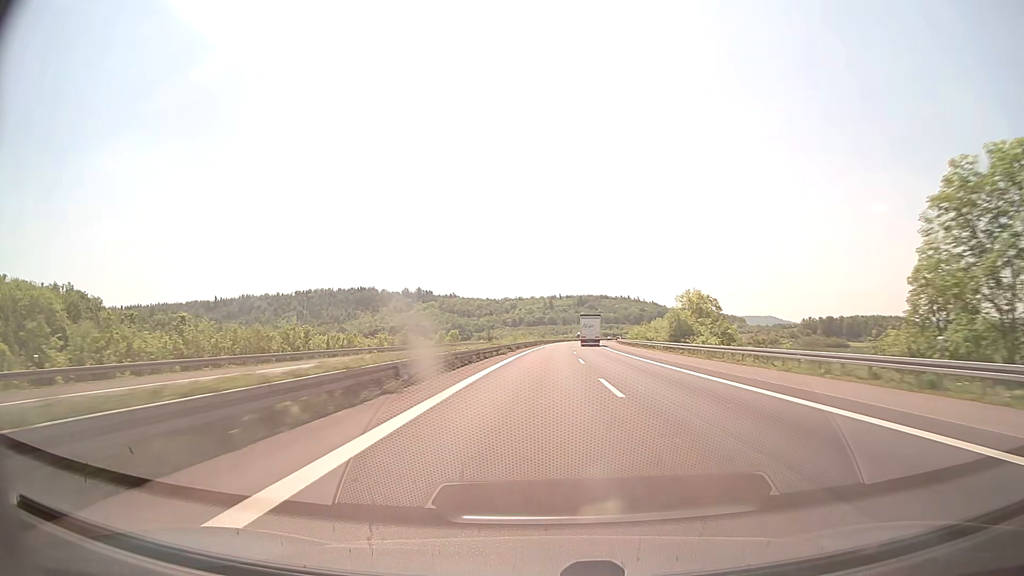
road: motorway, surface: concrete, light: Day
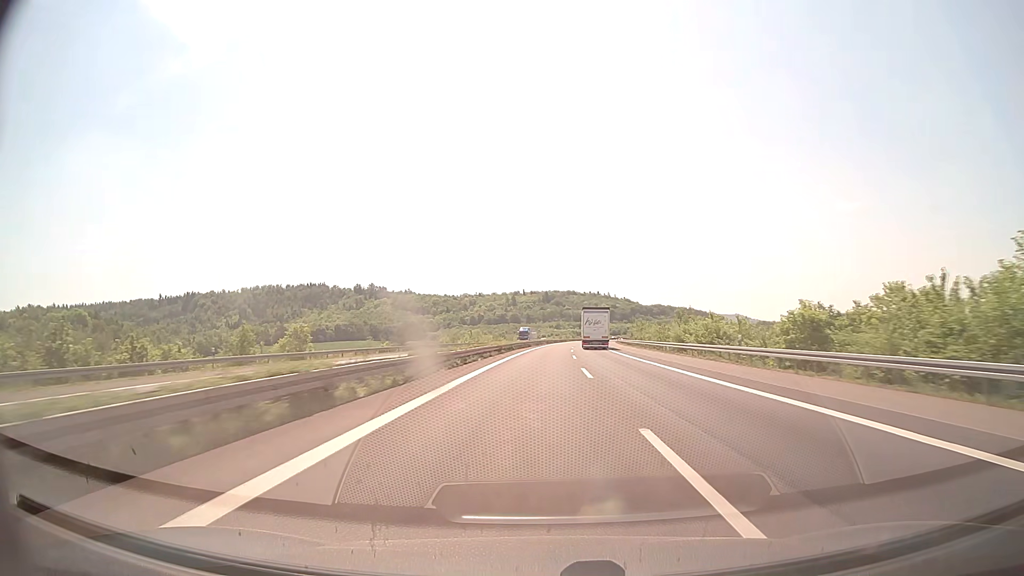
(+2.2, +82.7) m; +3°
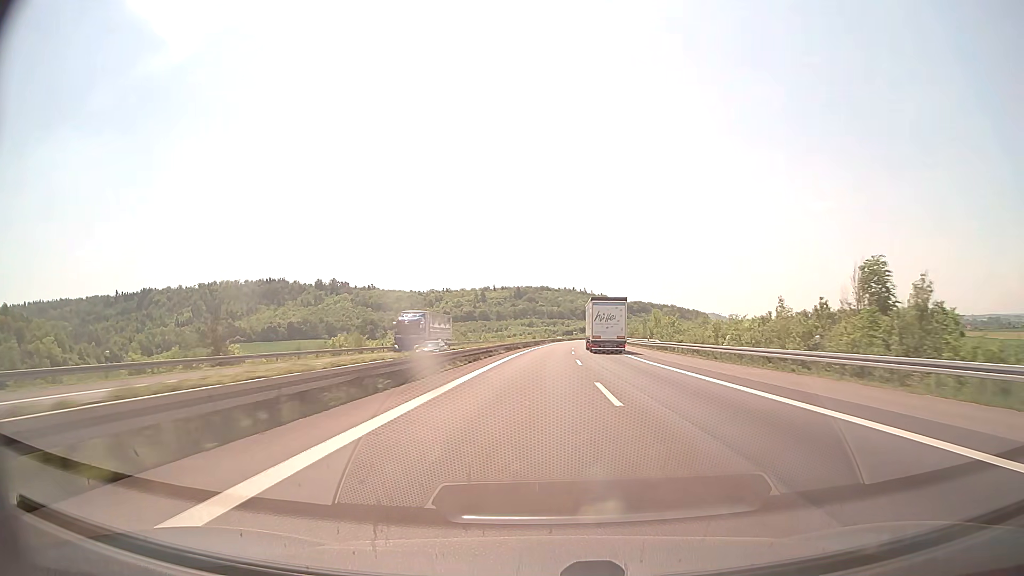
(+1.2, +62.0) m; +2°
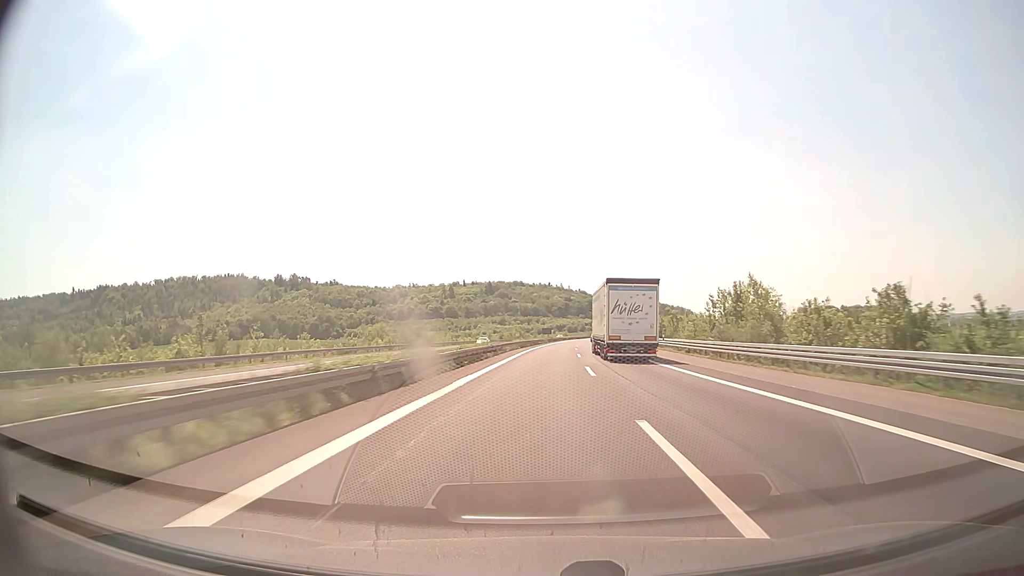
(+1.3, +62.0) m; +2°
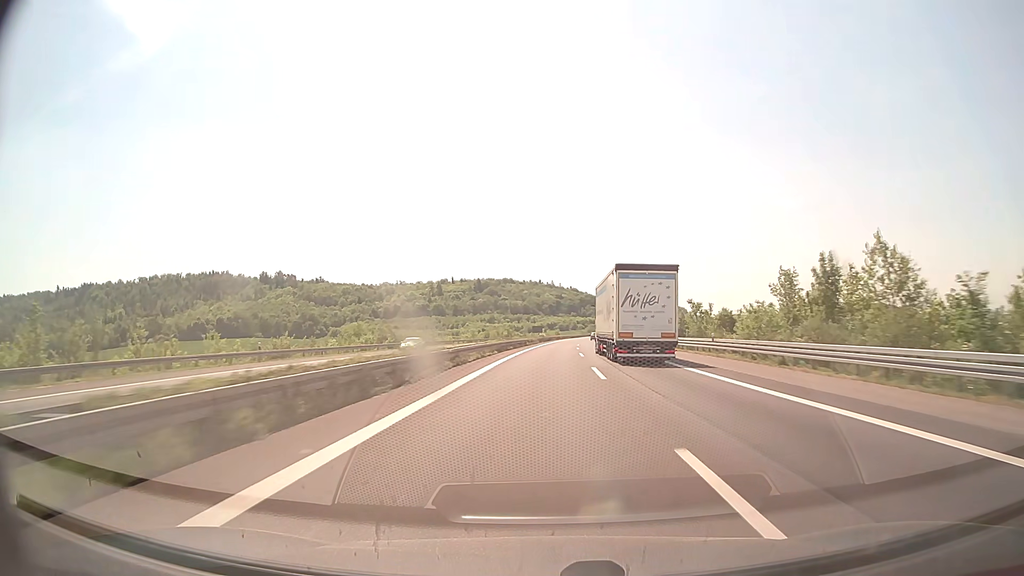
(+0.1, +20.7) m; +1°
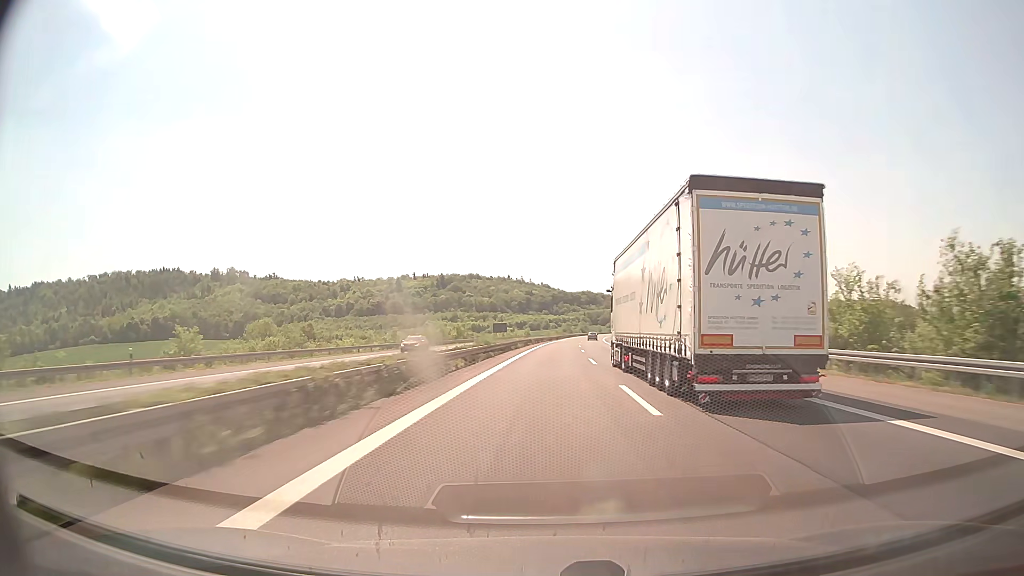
(+1.4, +62.0) m; +3°
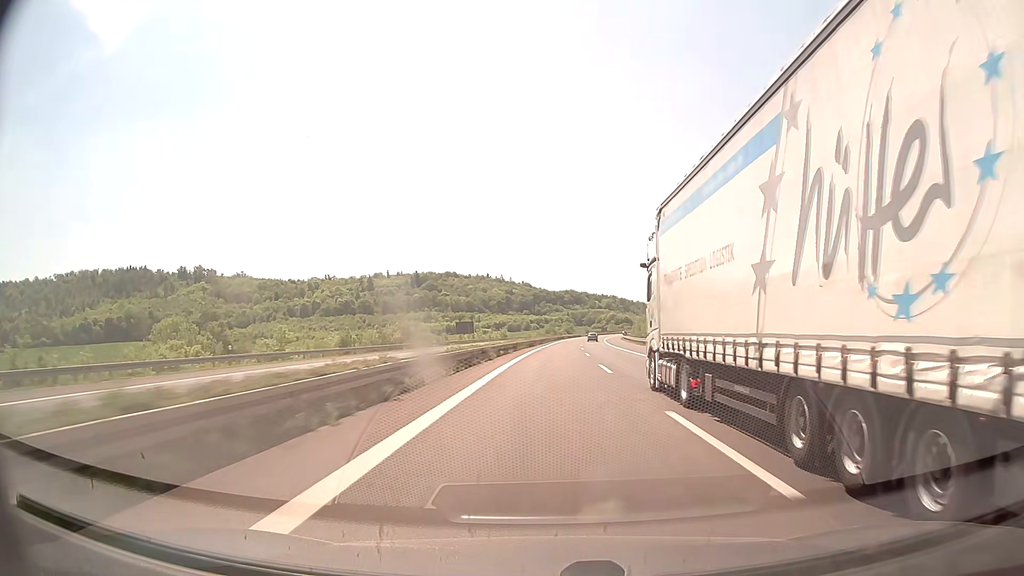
(+0.6, +41.3) m; +2°
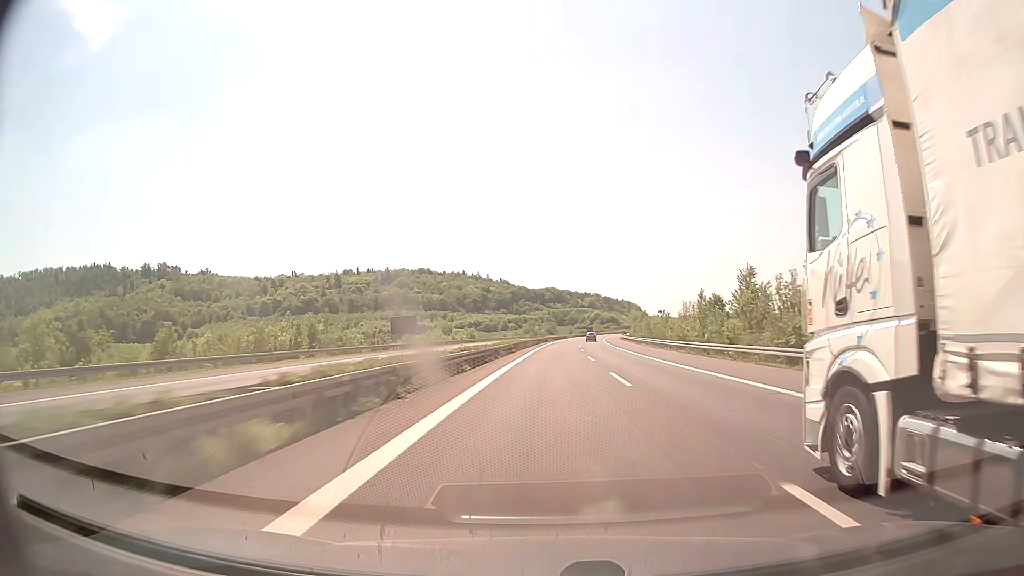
(+0.6, +41.3) m; +2°
